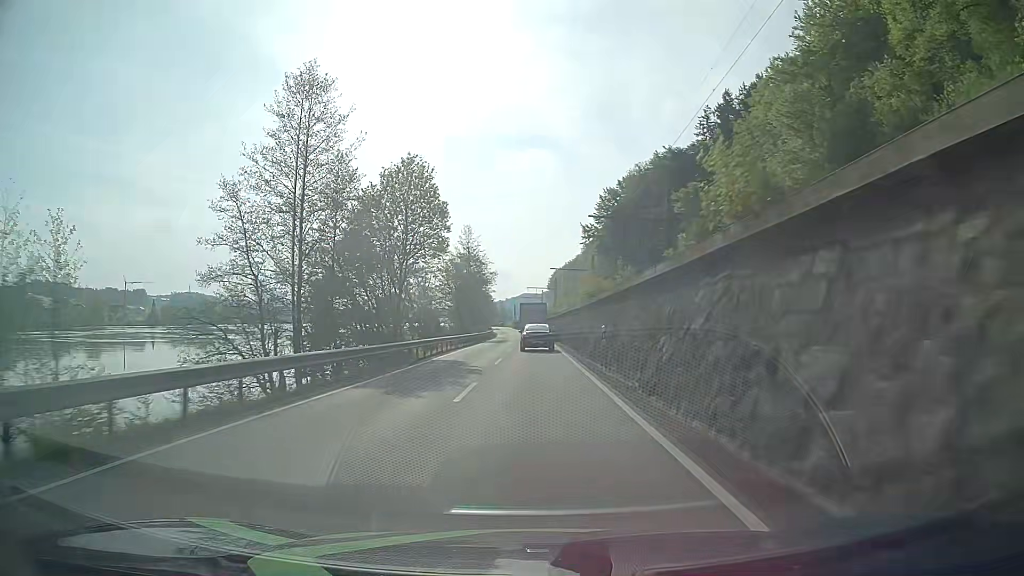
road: primary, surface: asphalt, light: Day
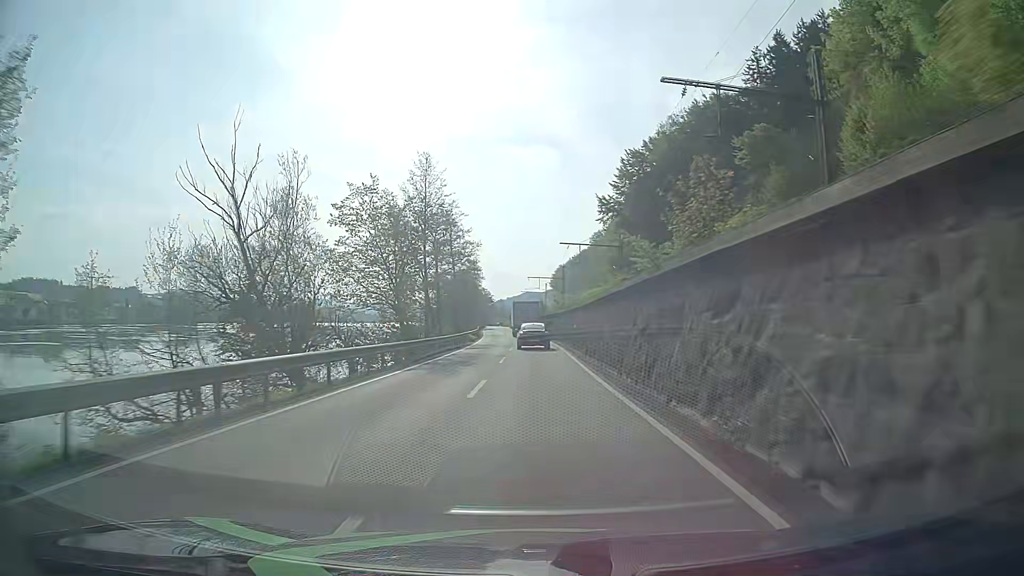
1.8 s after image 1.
(-0.2, +35.4) m; -1°
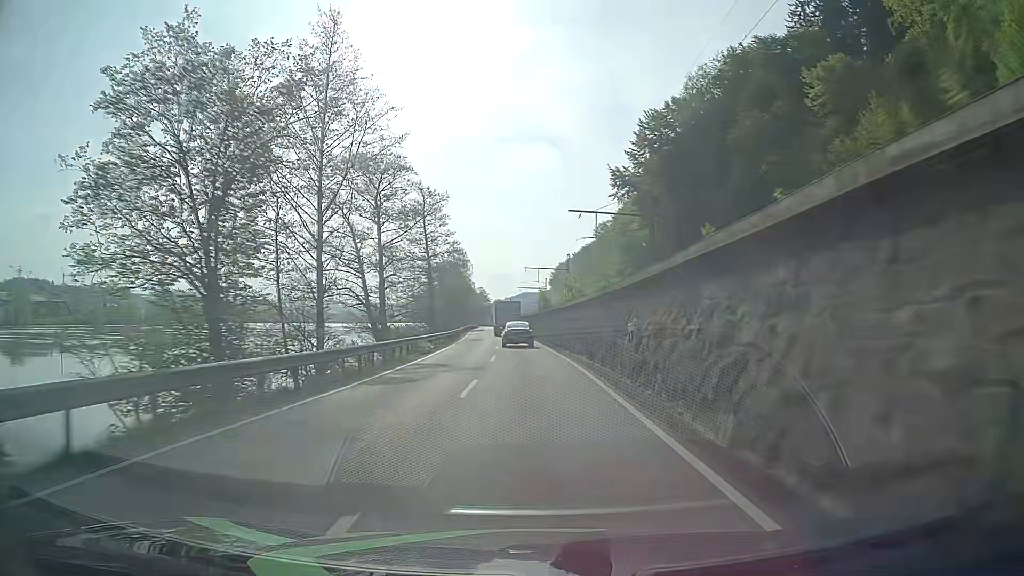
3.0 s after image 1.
(+0.1, +23.9) m; 0°
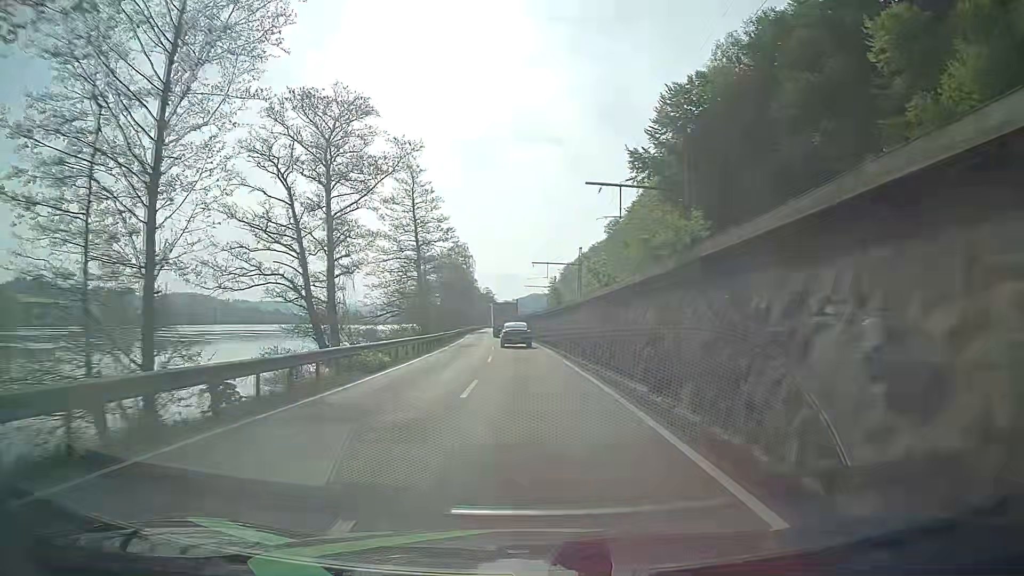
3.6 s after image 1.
(0.0, +12.1) m; 0°
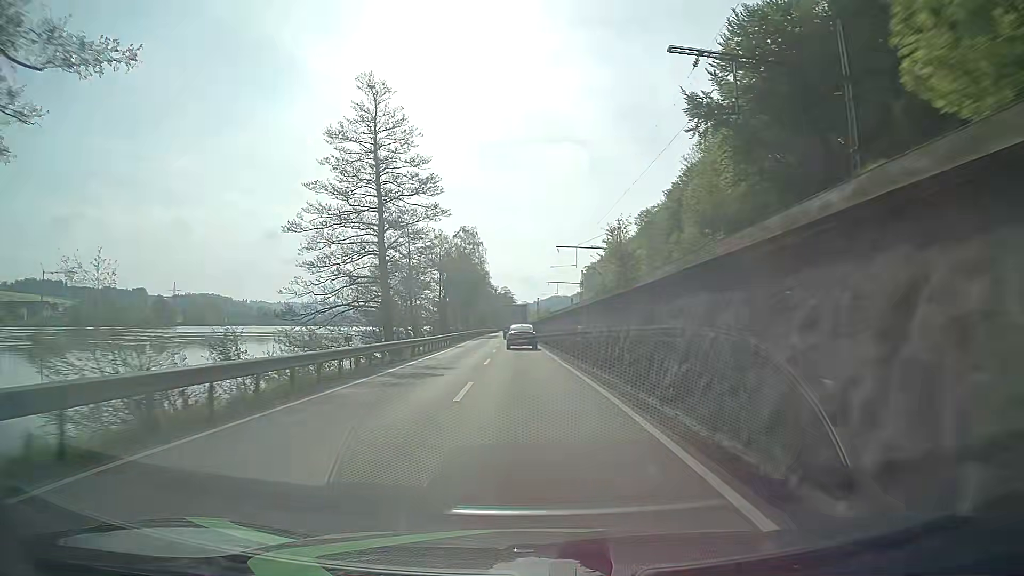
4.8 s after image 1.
(-0.5, +24.4) m; -2°
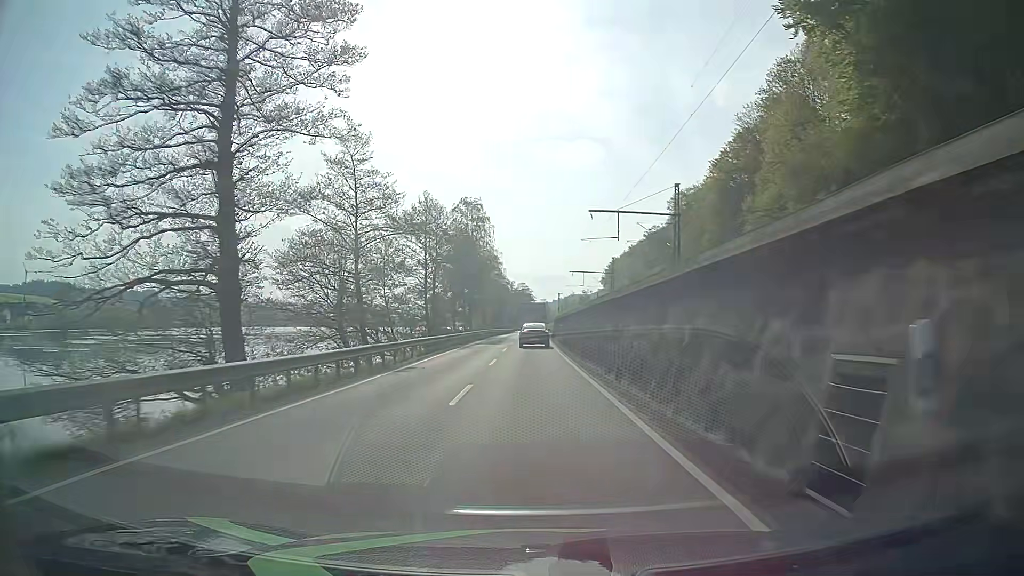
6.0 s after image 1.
(-0.4, +24.6) m; -2°
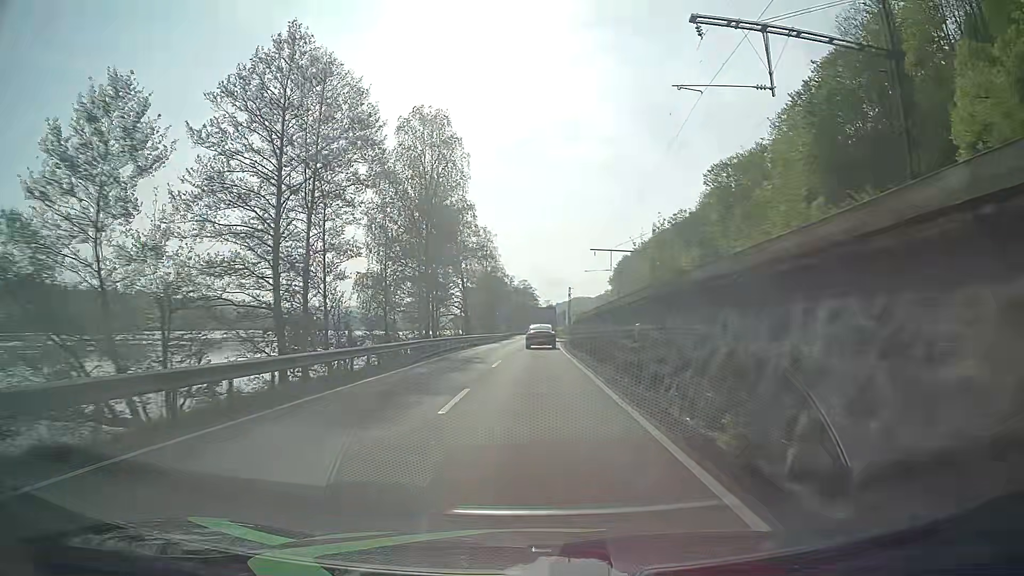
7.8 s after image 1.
(-0.2, +37.1) m; 0°
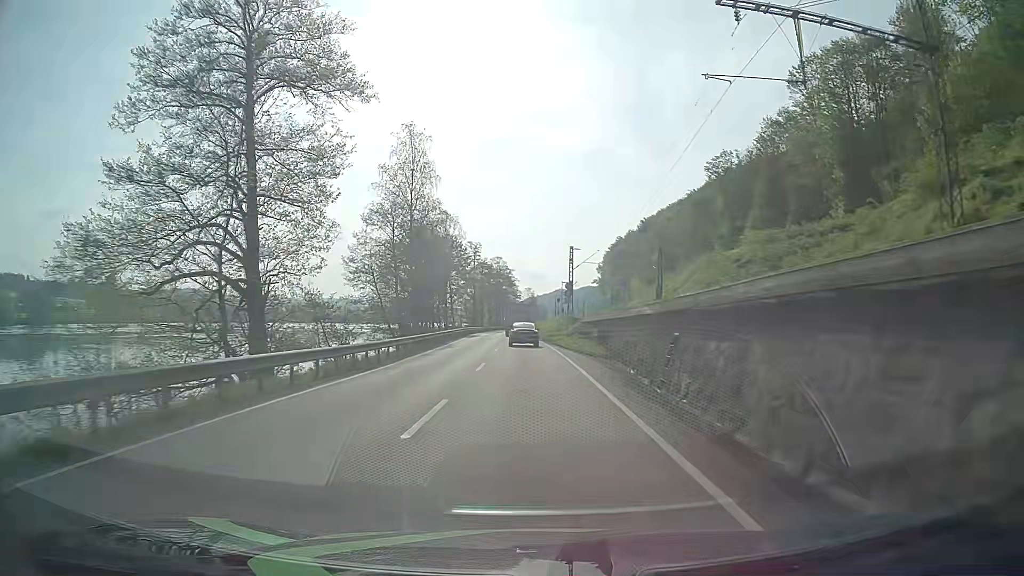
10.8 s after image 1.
(+0.7, +62.1) m; +2°
(0, +10) (0, +20) (0, +30) (-1, +40) (-1, +50) (-1, +60) (-1, +70) (-2, +80) (-2, +90) (-2, +100) m
